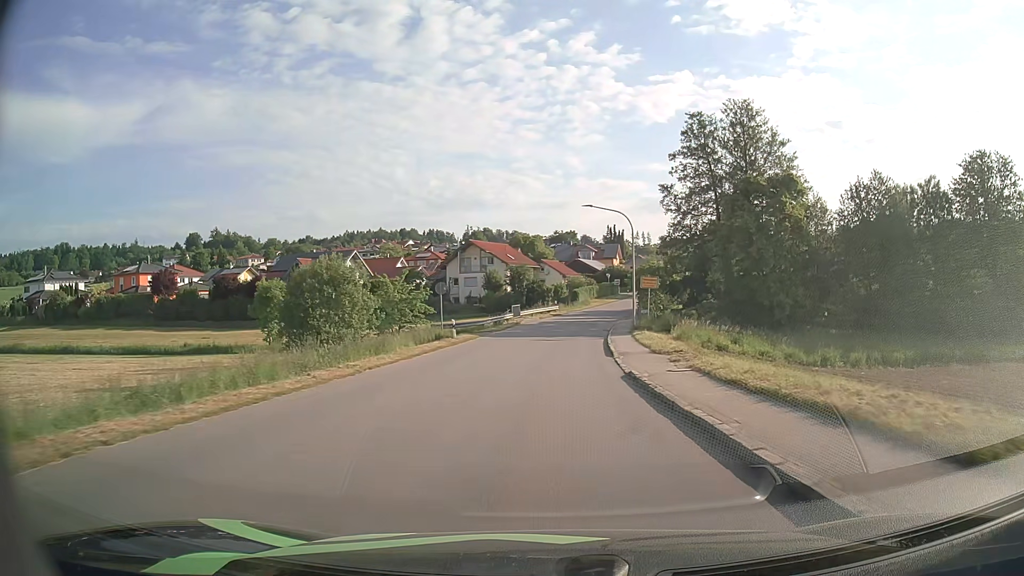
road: tertiary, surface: asphalt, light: Day
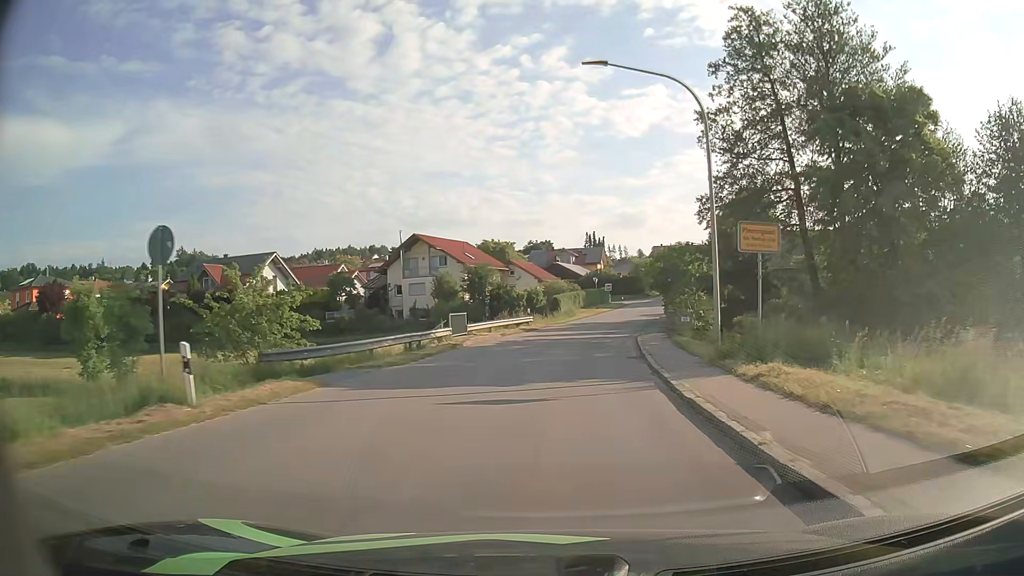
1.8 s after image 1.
(+0.4, +23.3) m; +2°
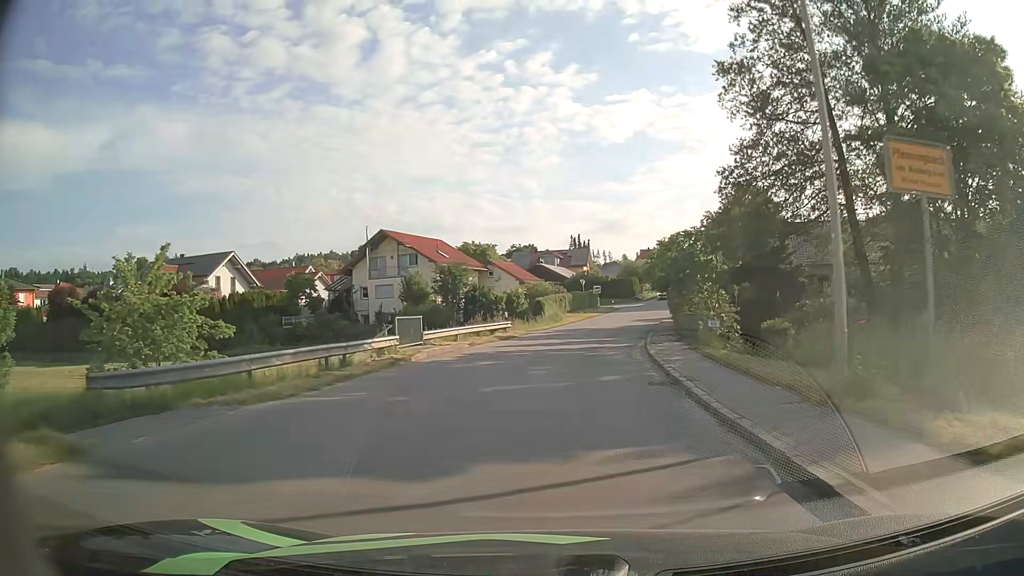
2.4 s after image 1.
(+0.1, +7.7) m; +1°
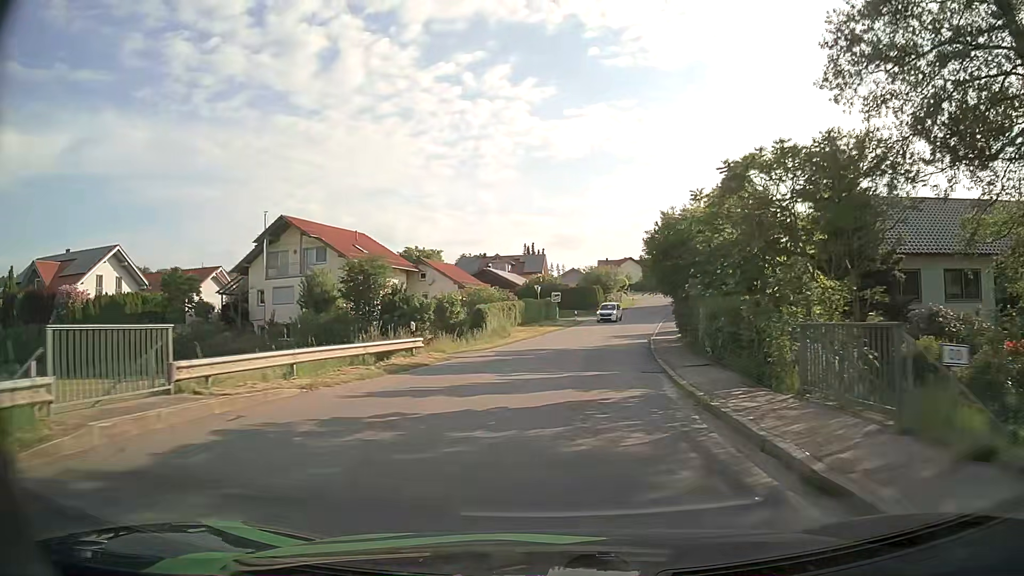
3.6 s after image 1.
(+0.5, +15.2) m; +4°
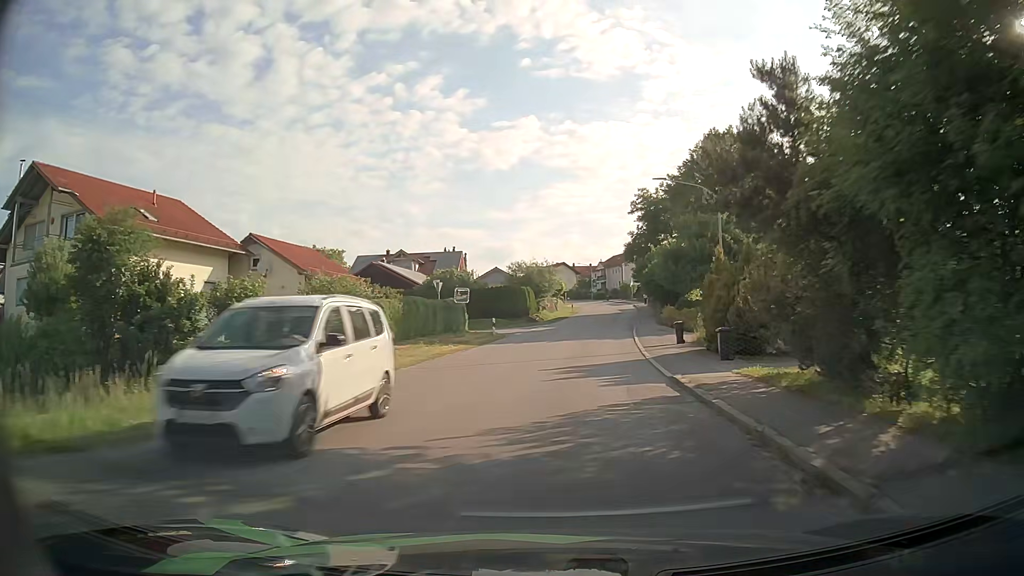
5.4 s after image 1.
(+1.3, +22.4) m; +6°
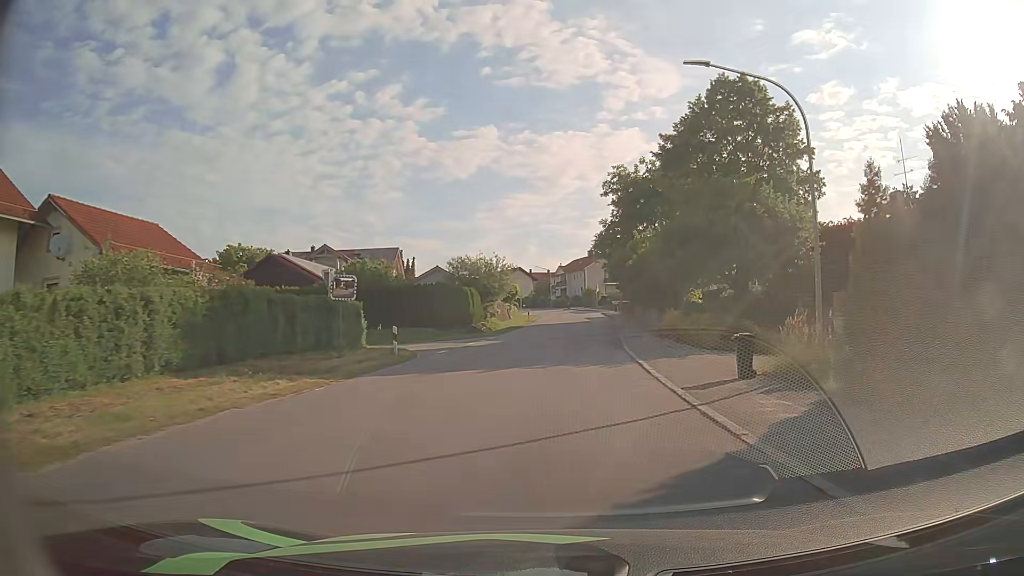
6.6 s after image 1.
(+0.5, +14.8) m; +4°
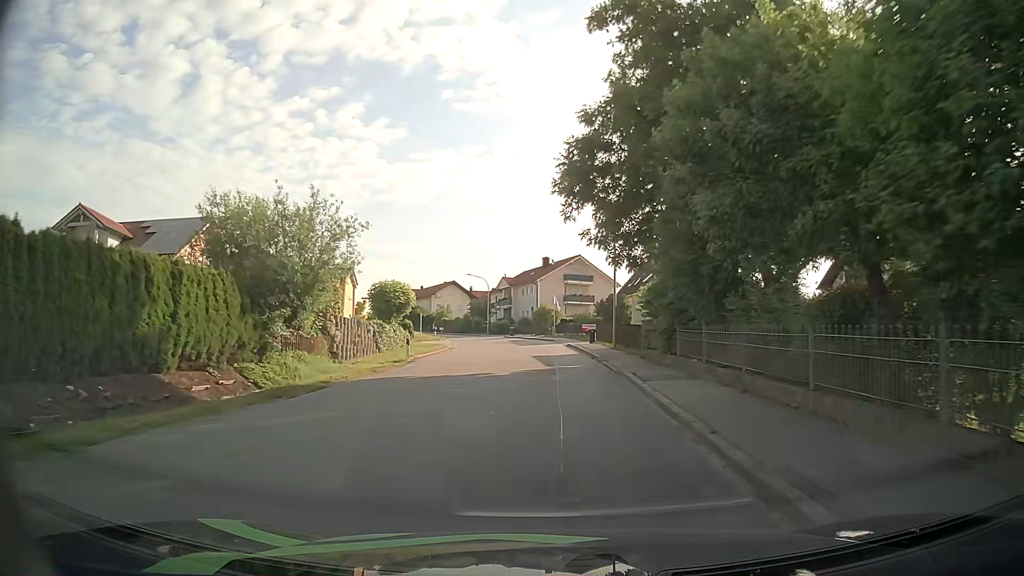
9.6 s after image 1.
(+1.7, +35.6) m; +3°
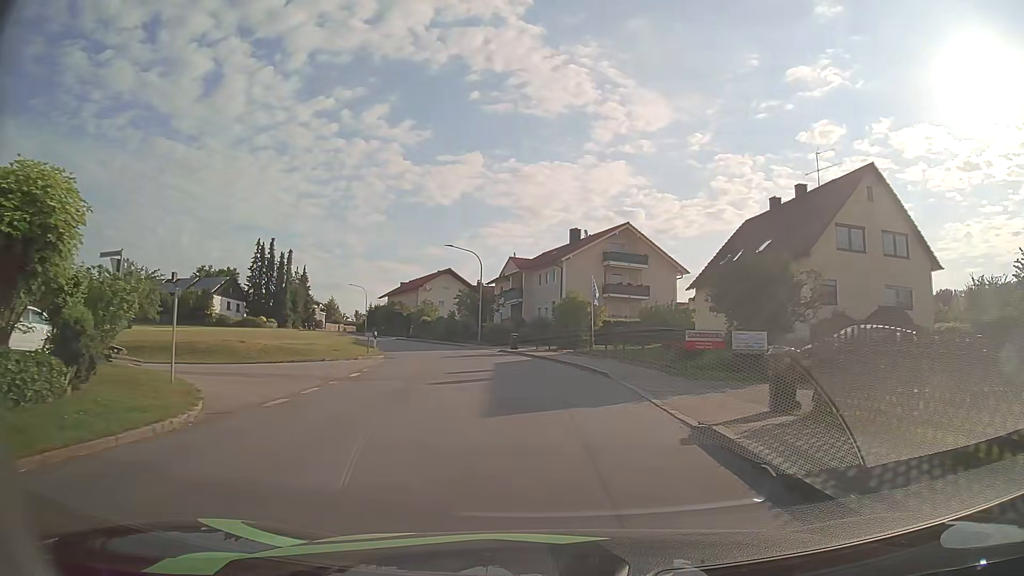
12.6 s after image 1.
(-0.2, +32.4) m; -2°
(0, +10) (-1, +20) (-2, +30) (-4, +40) (-7, +49) (-11, +58) (-15, +68) (-19, +77) (-23, +86) (-27, +95) m
